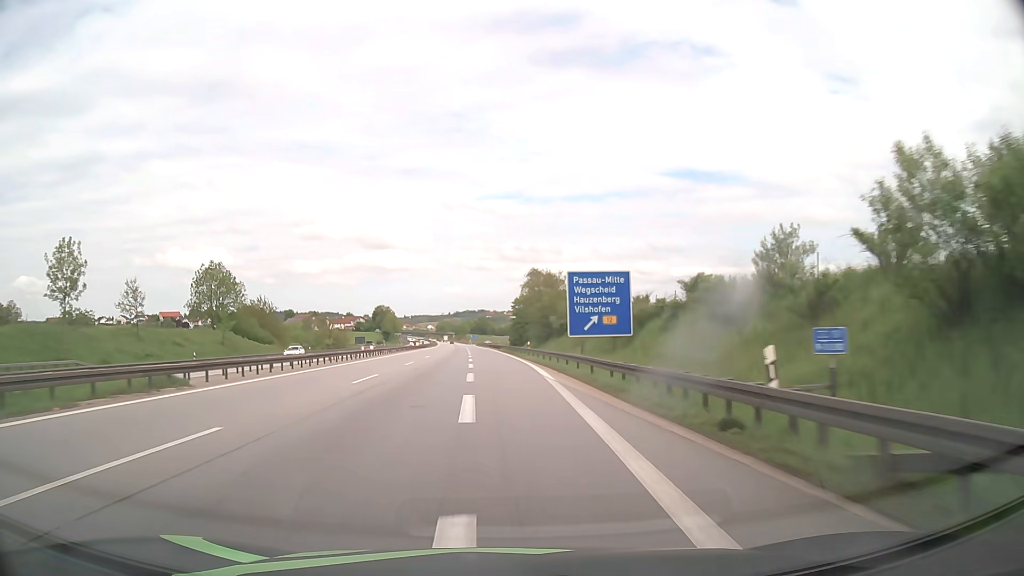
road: motorway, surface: asphalt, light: Day
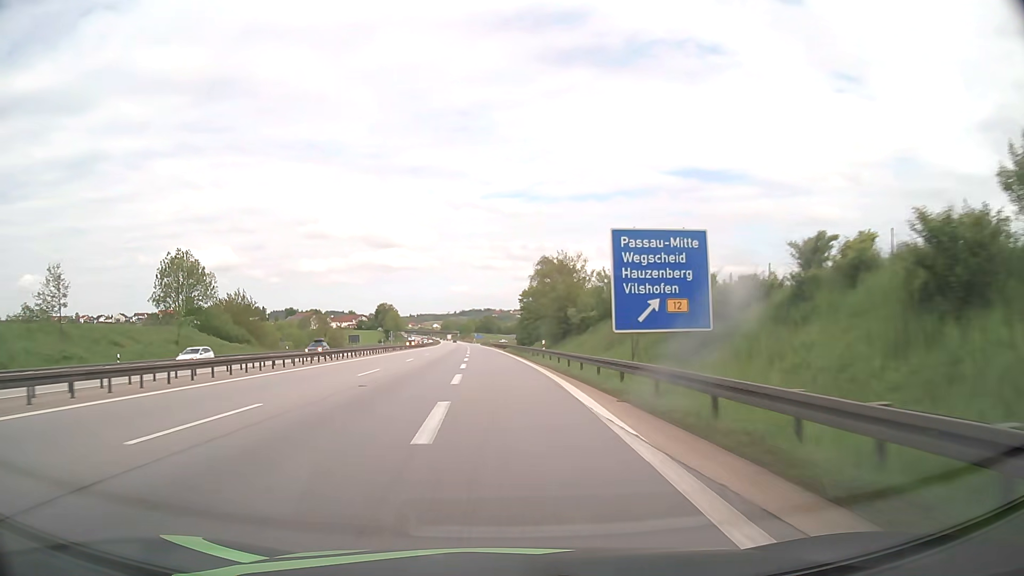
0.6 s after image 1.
(0.0, +14.4) m; 0°
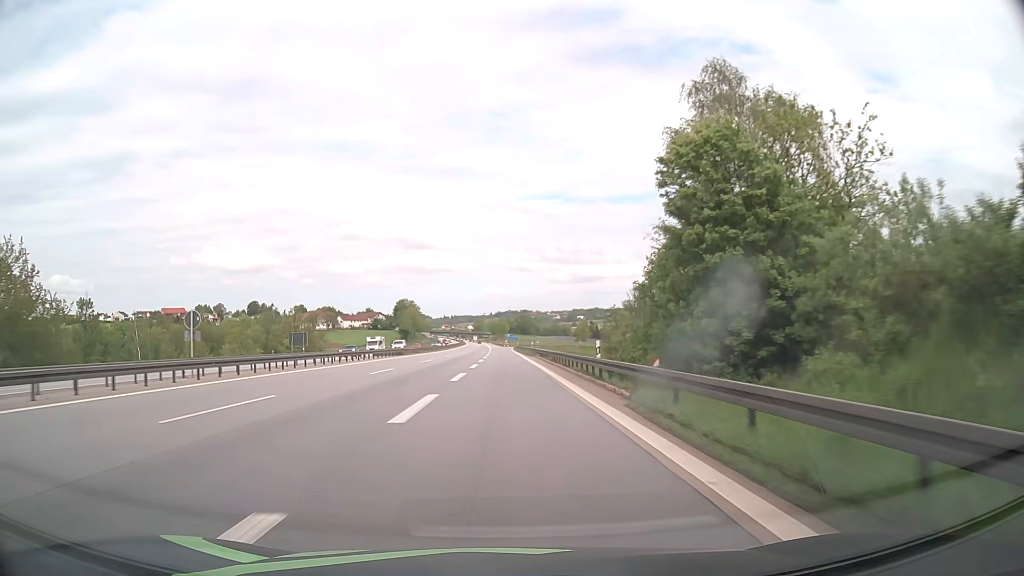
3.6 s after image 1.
(-2.3, +69.9) m; -3°
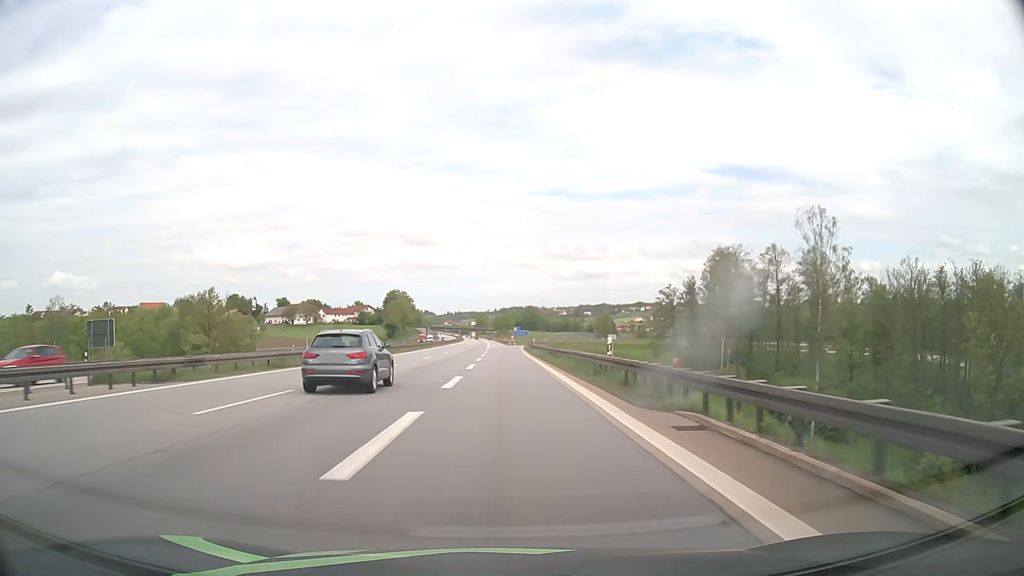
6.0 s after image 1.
(-0.3, +52.6) m; 0°
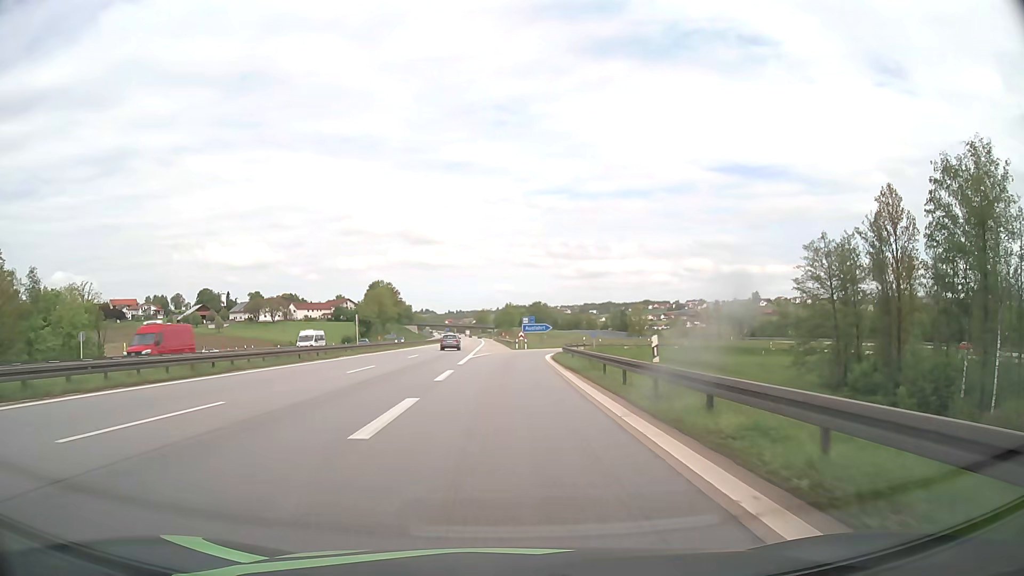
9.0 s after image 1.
(-0.1, +57.2) m; 0°
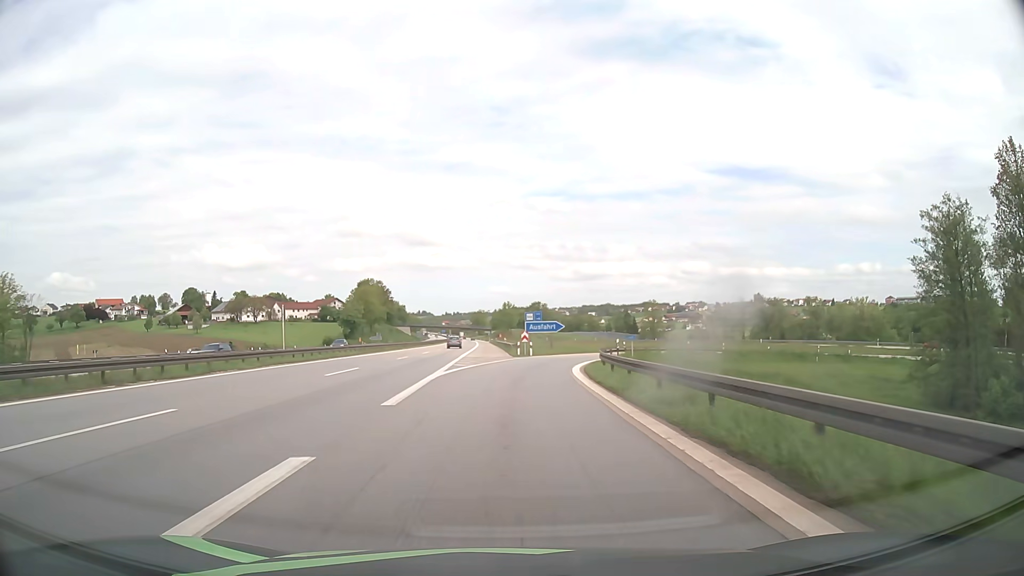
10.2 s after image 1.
(0.0, +19.4) m; 0°
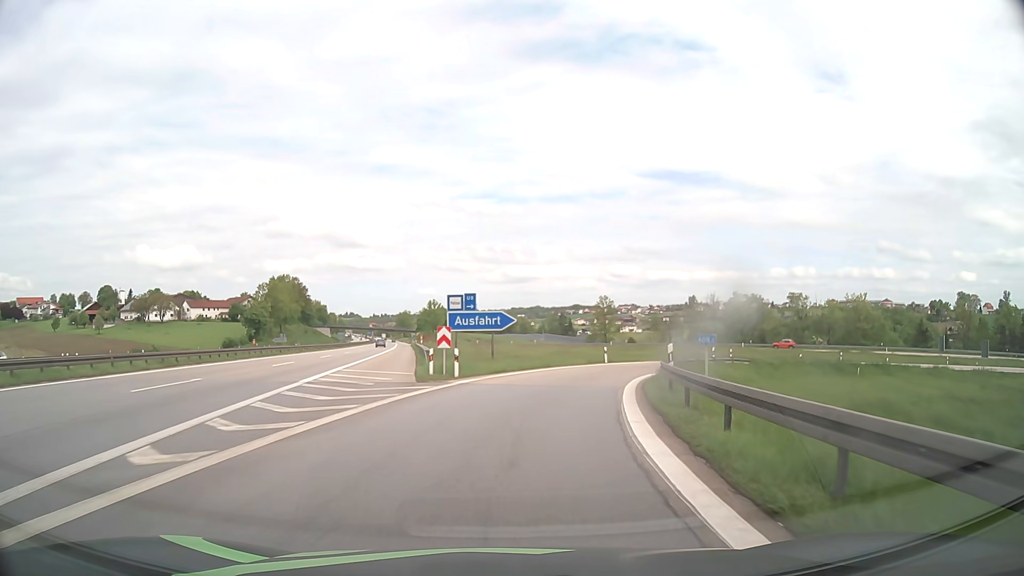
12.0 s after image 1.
(+0.9, +25.4) m; +6°
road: motorway_link
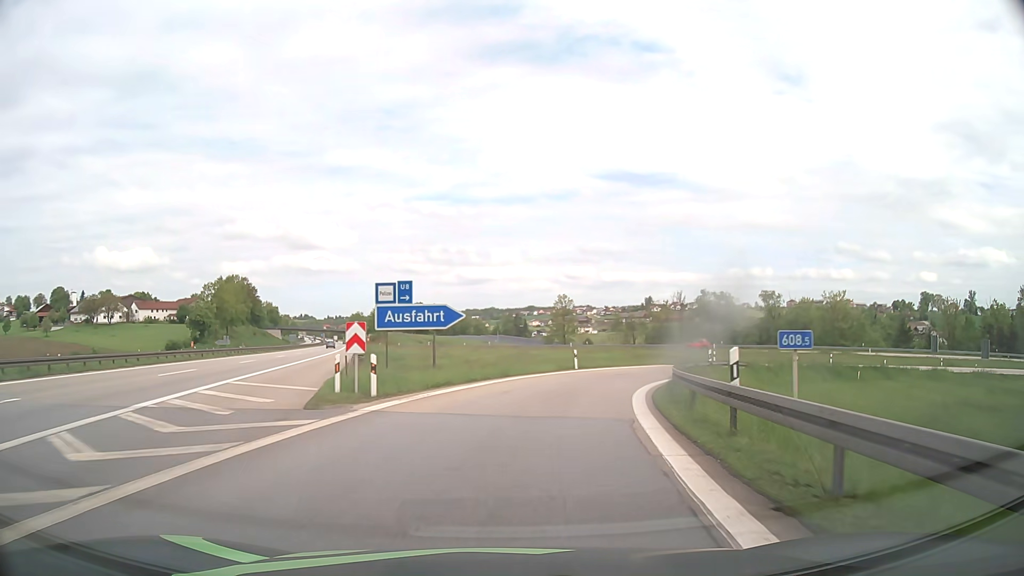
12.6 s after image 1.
(+0.3, +7.9) m; +4°
